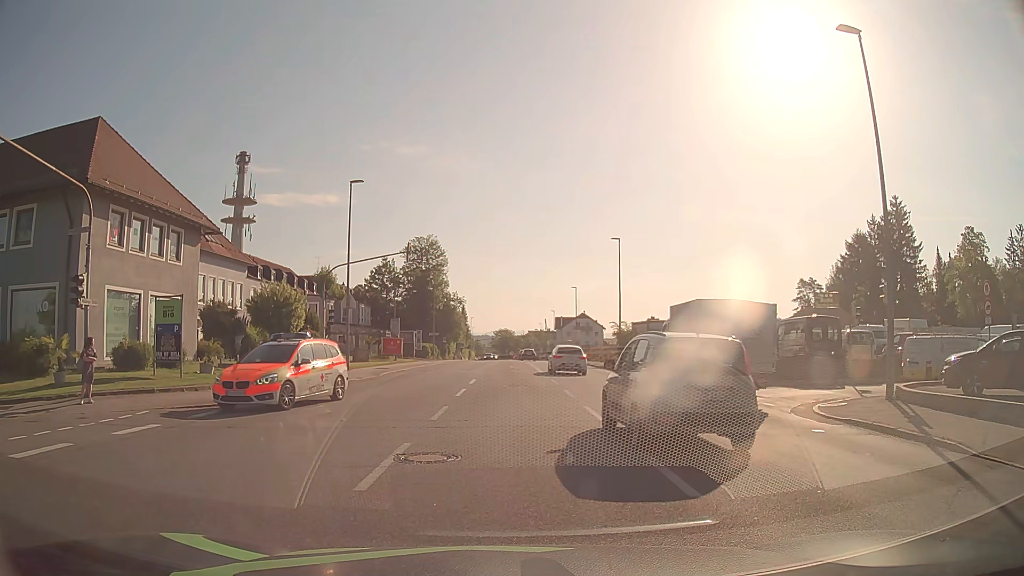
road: tertiary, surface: asphalt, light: Day
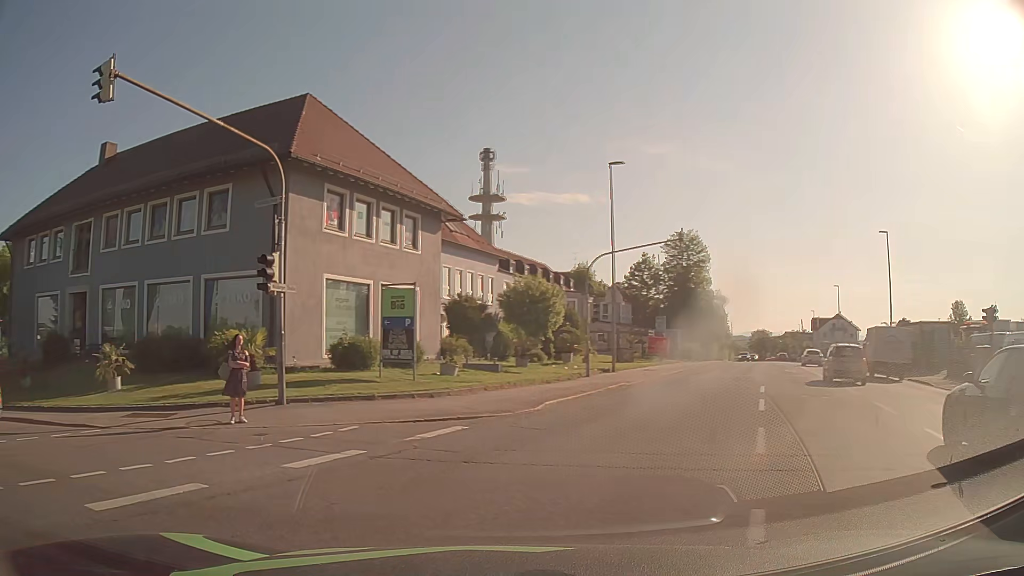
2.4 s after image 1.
(-0.7, +4.0) m; -21°
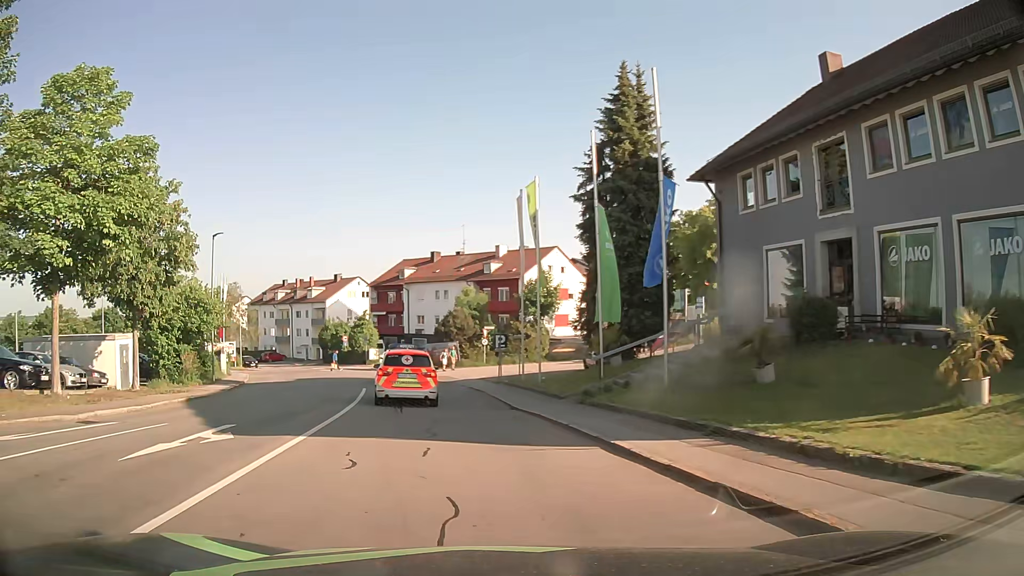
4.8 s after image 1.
(-6.6, +9.1) m; -61°
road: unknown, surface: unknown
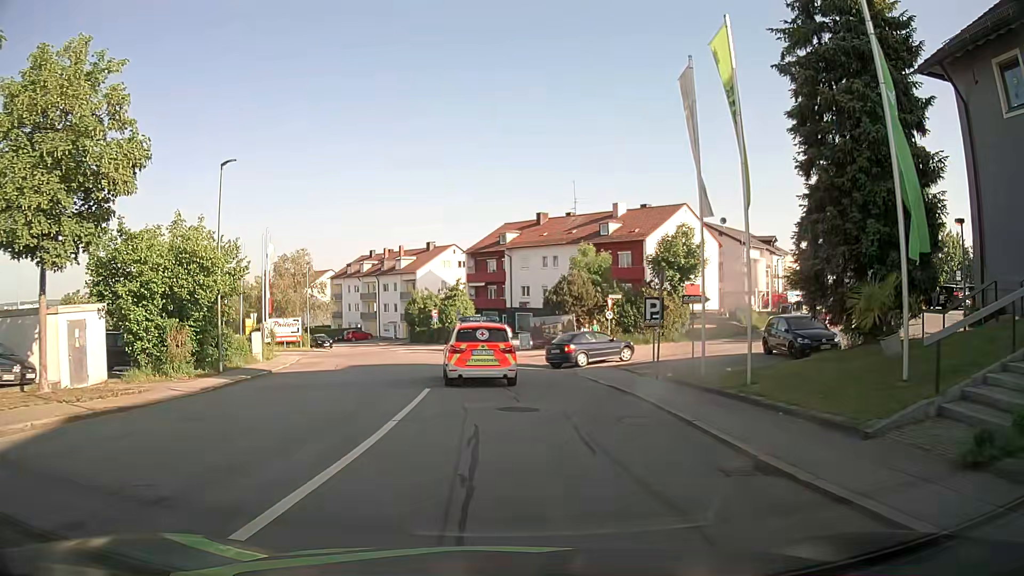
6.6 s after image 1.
(-1.7, +12.0) m; -11°
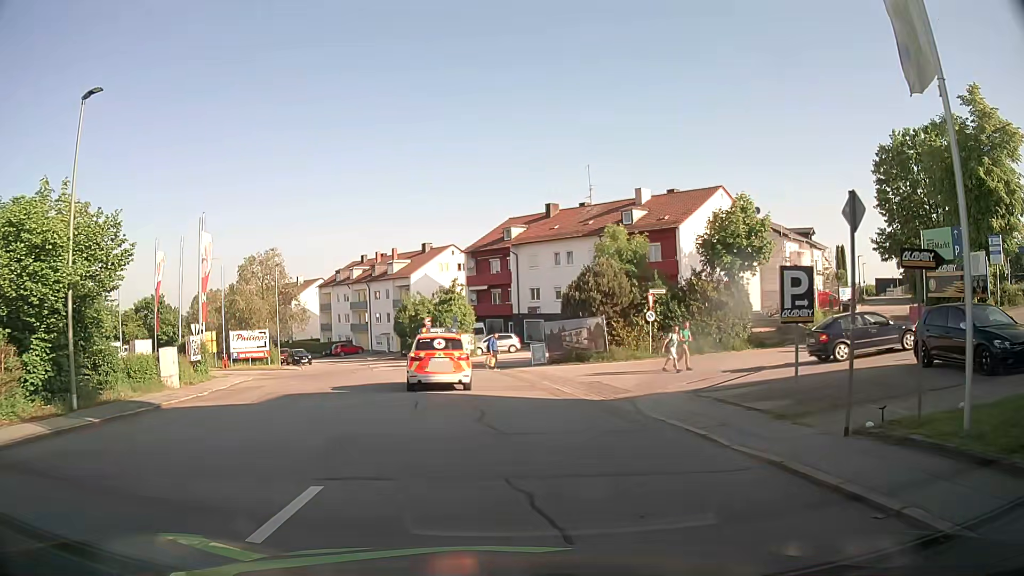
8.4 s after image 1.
(0.0, +9.9) m; -1°
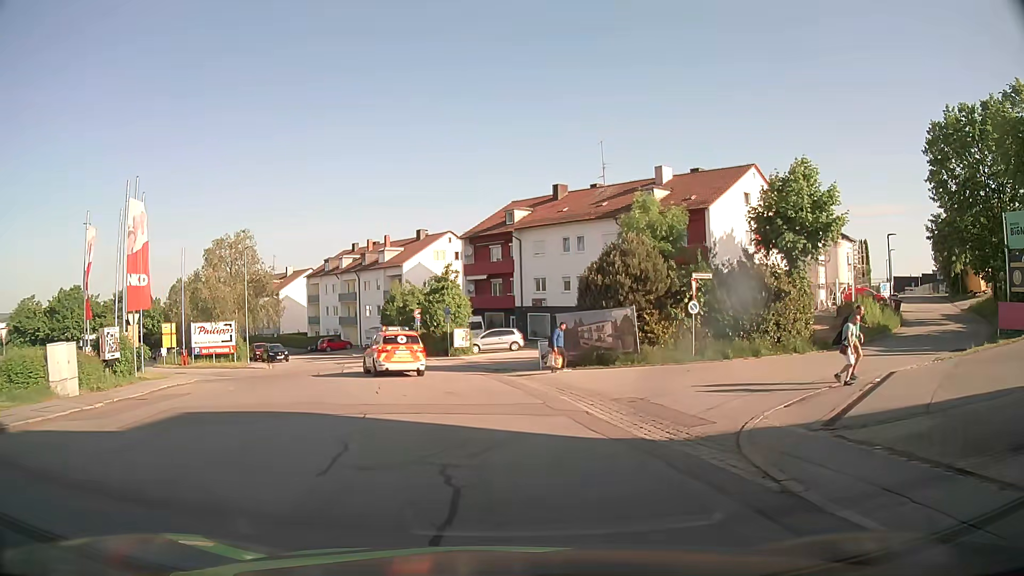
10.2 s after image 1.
(+0.1, +6.8) m; +1°
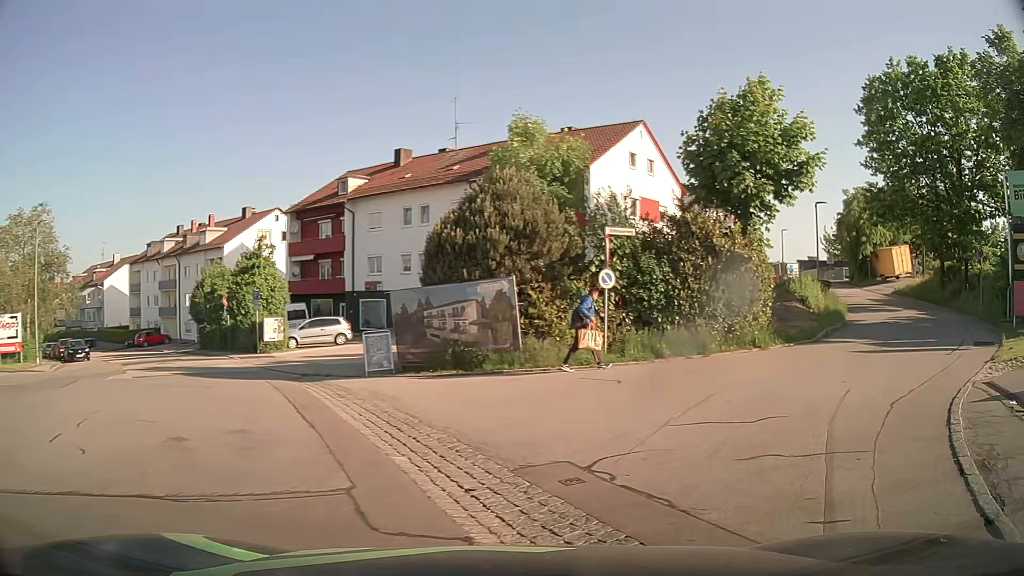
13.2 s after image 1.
(+0.1, +8.6) m; +13°
